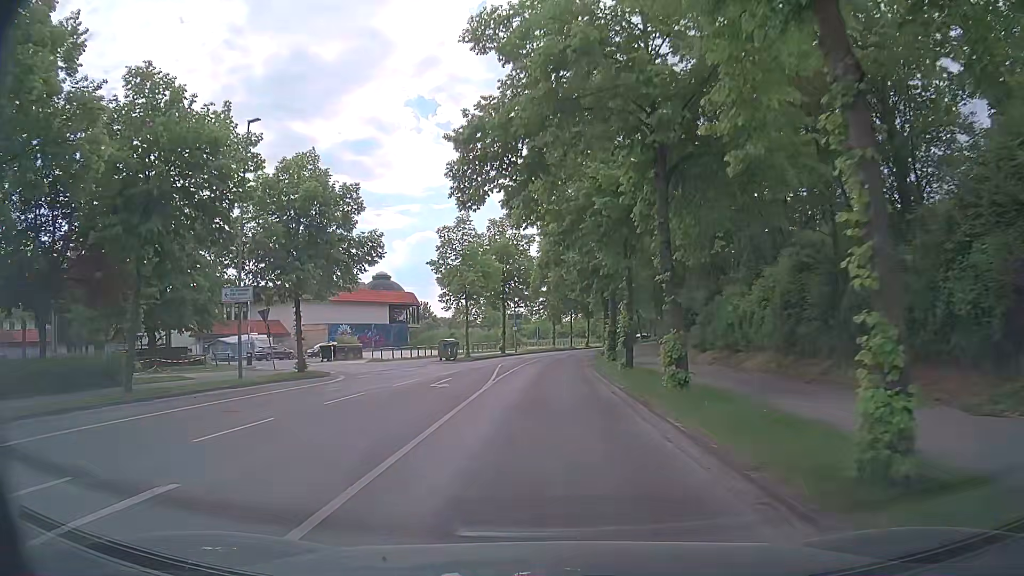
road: tertiary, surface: asphalt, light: Day
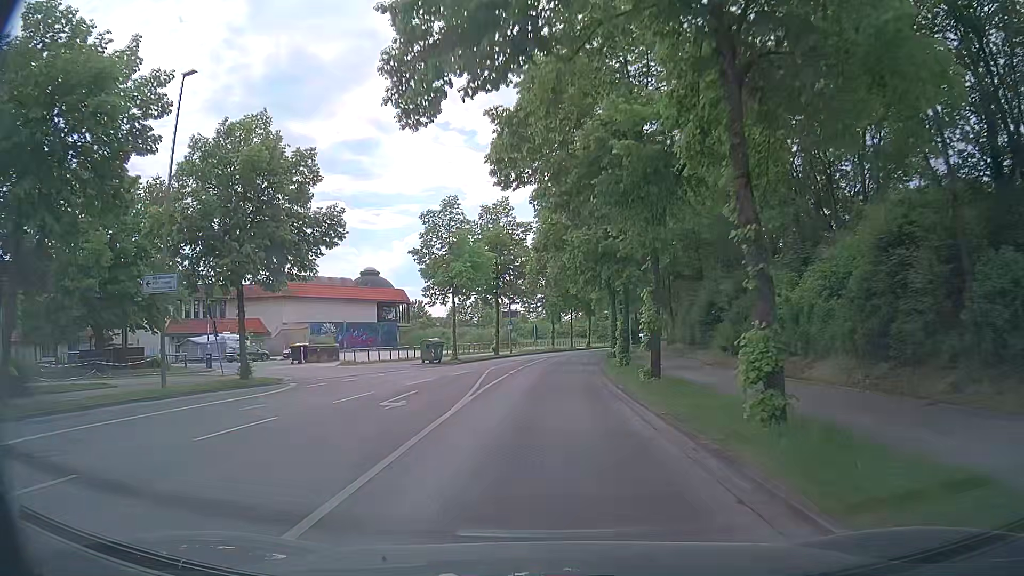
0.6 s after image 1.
(+0.1, +6.0) m; +1°
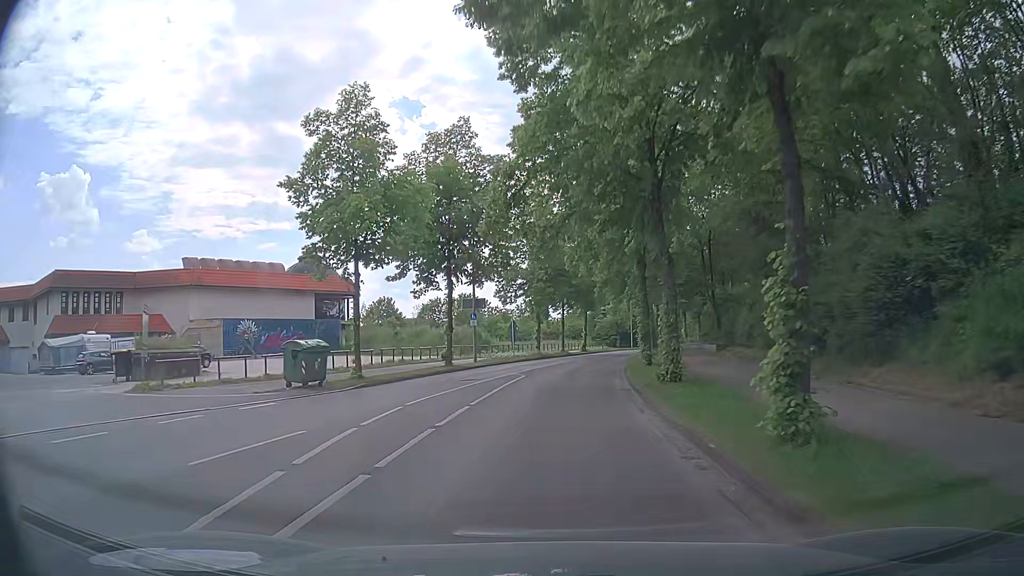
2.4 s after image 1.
(0.0, +19.7) m; 0°
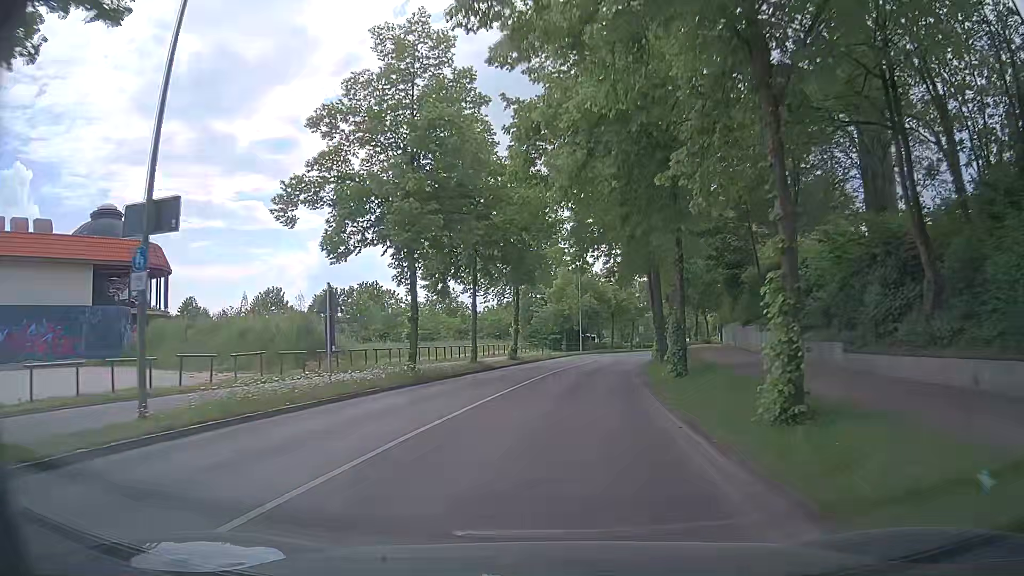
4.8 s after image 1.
(+1.7, +28.5) m; +7°
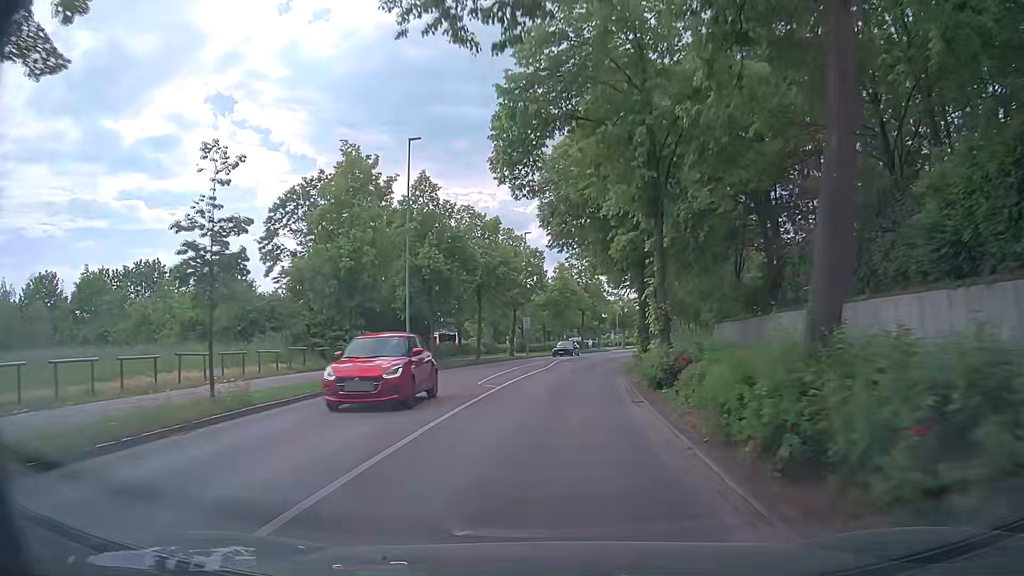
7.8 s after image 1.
(+3.4, +36.2) m; +9°
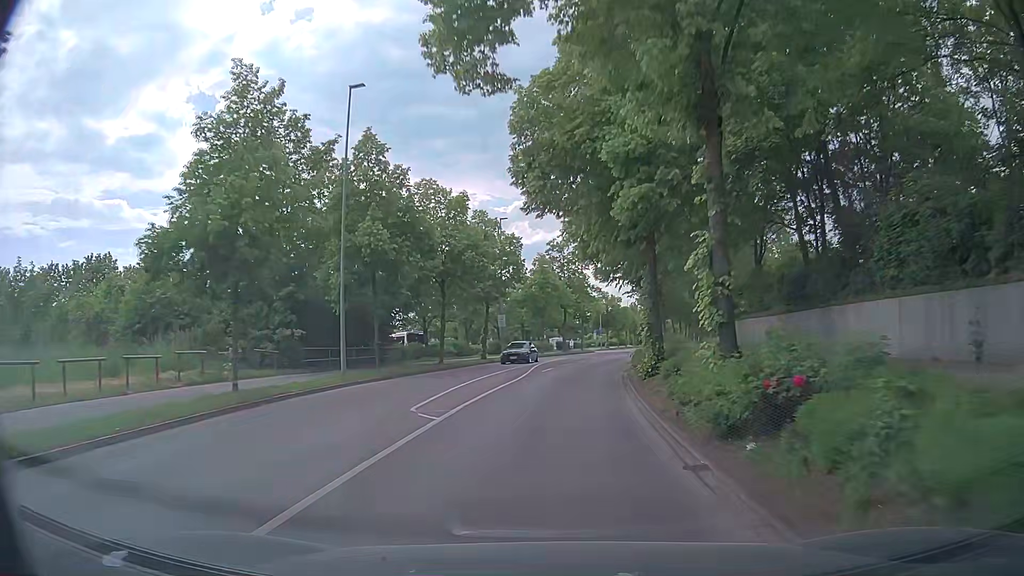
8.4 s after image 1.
(+0.3, +7.3) m; +3°
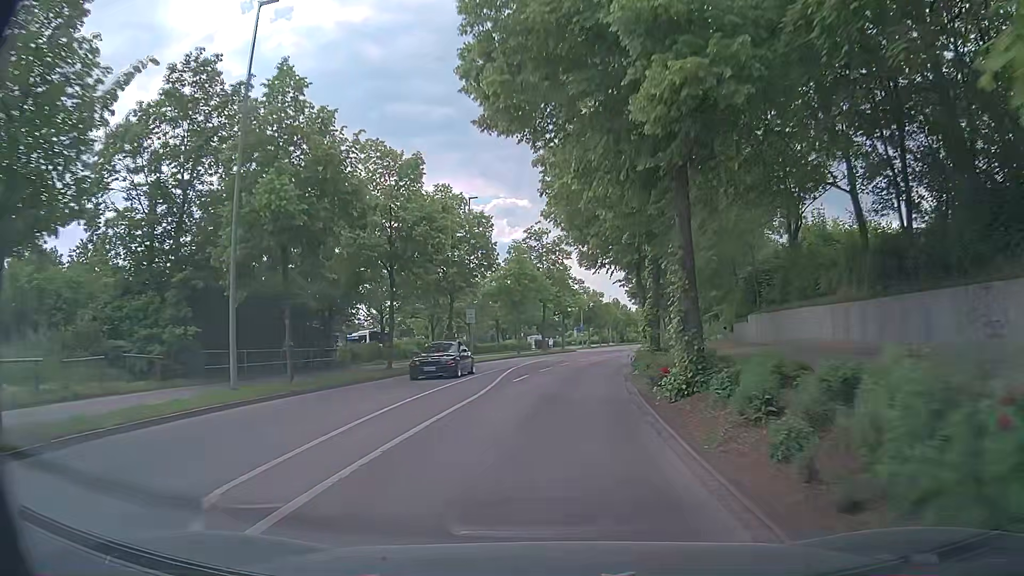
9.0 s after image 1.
(+0.1, +7.3) m; +2°
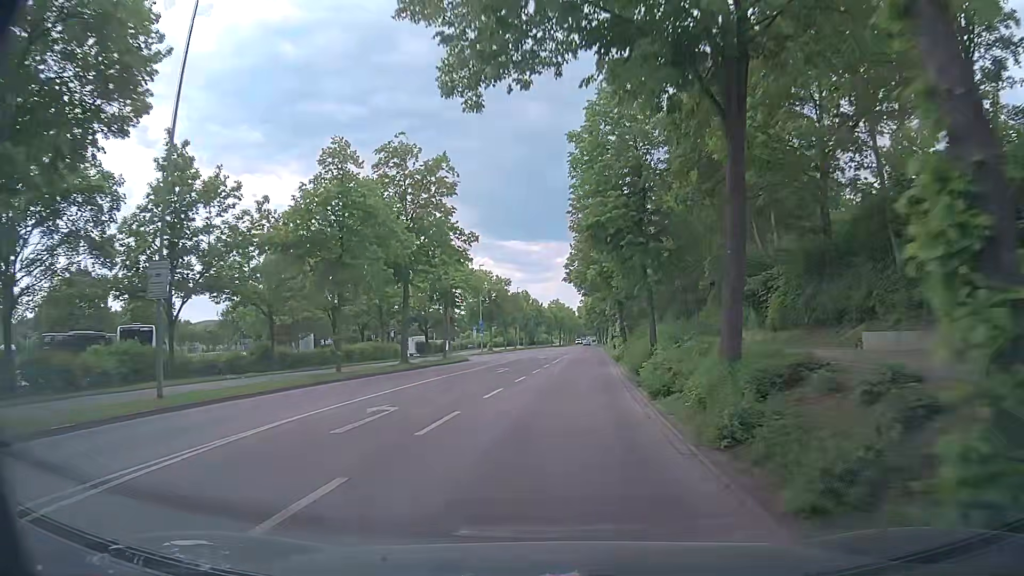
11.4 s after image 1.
(+2.0, +29.3) m; +8°
(0, +10) (+1, +20) (+2, +30) (+2, +40) (+3, +50) (+4, +60) (+5, +70) (+5, +80) (+6, +90) (+7, +100) m
